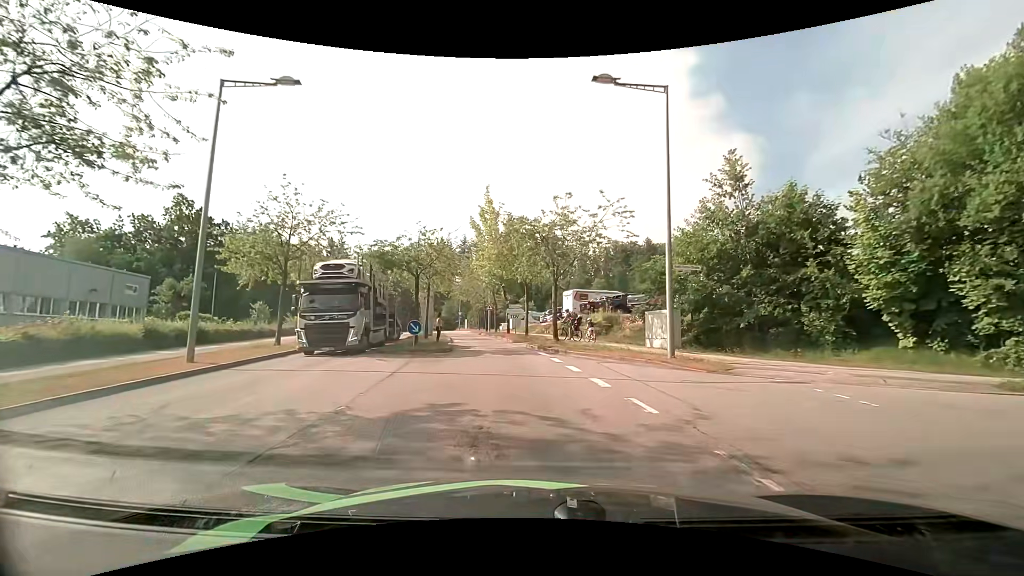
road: residential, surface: asphalt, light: Day
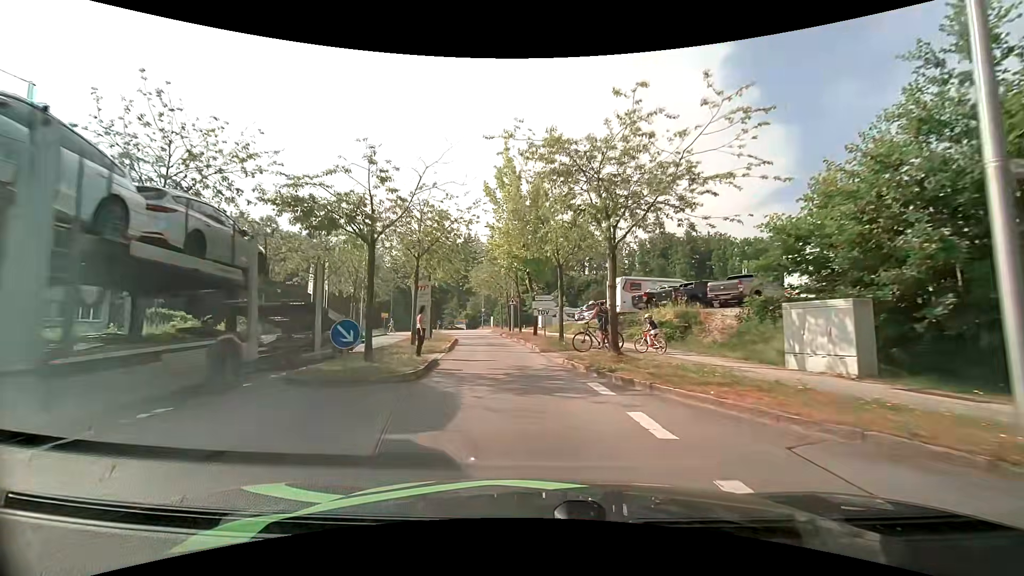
(-0.2, +10.2) m; -3°
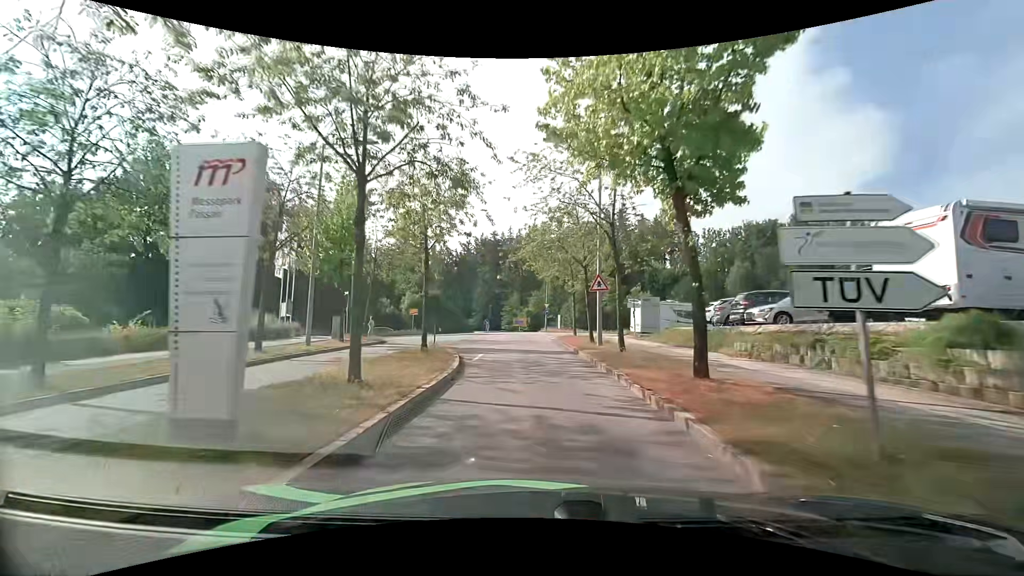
(-1.6, +20.6) m; -8°
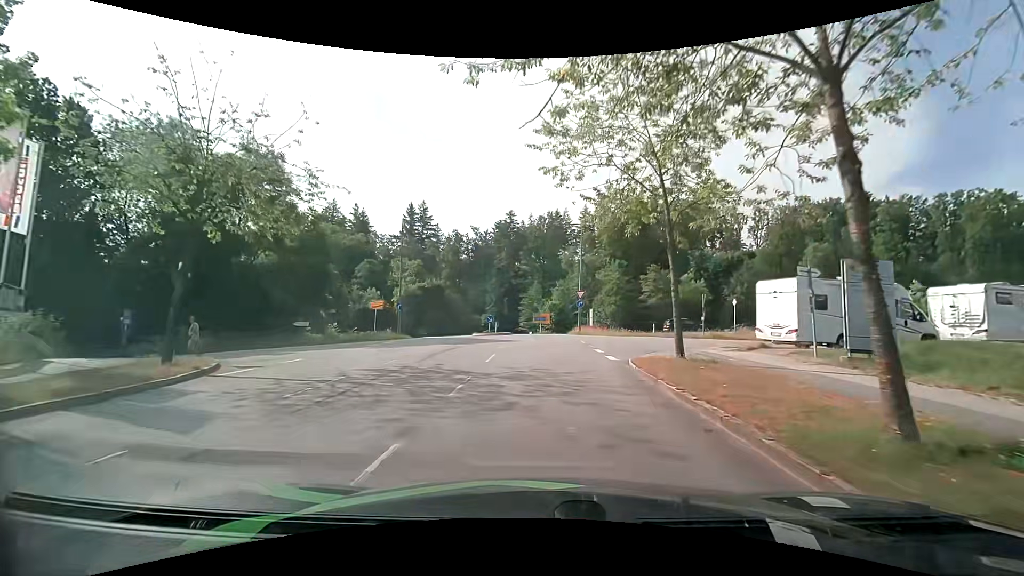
(-0.5, +19.1) m; -3°
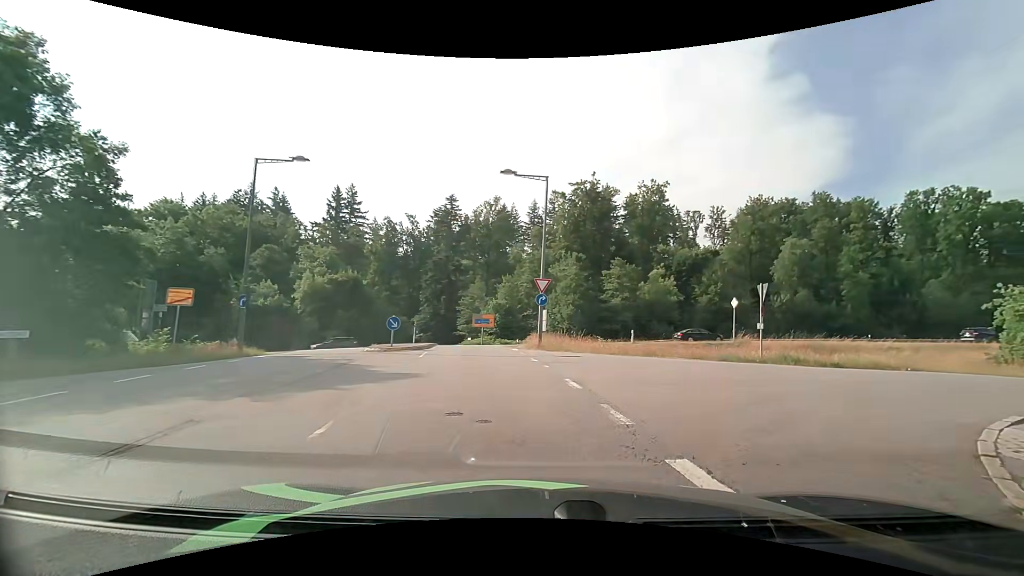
(+0.2, +14.4) m; +6°
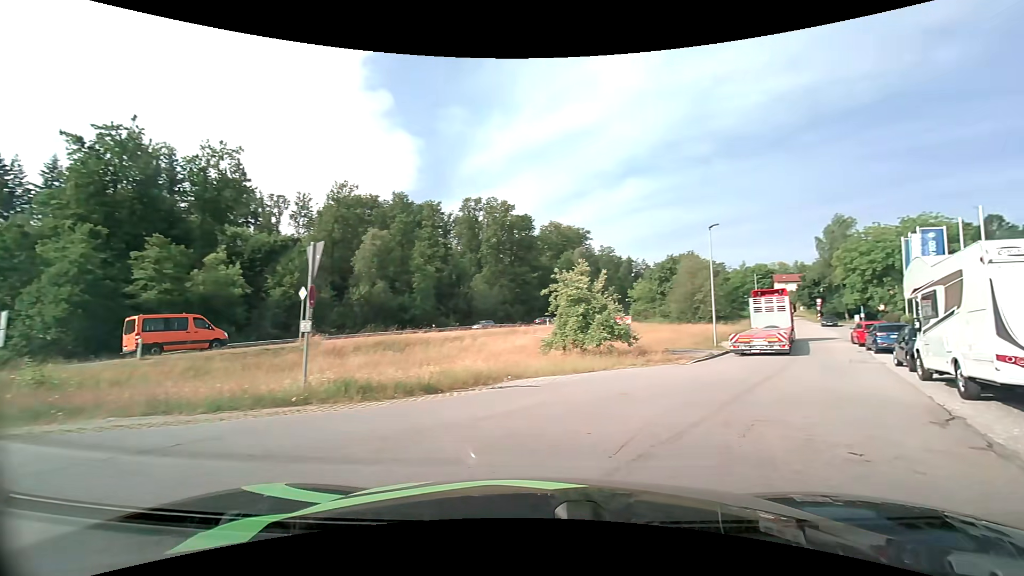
(+3.4, +9.7) m; +45°
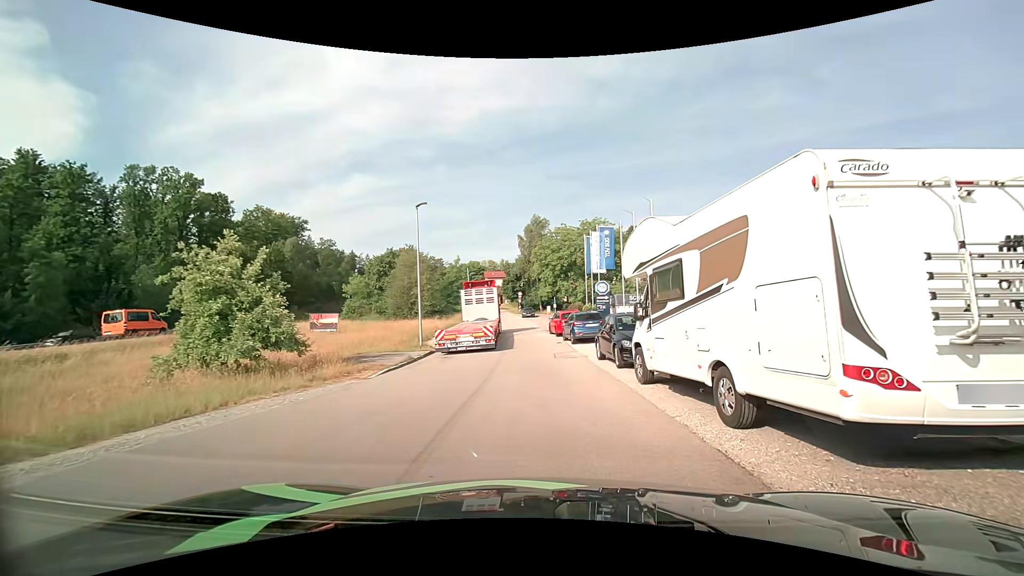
(+2.0, +6.3) m; +30°
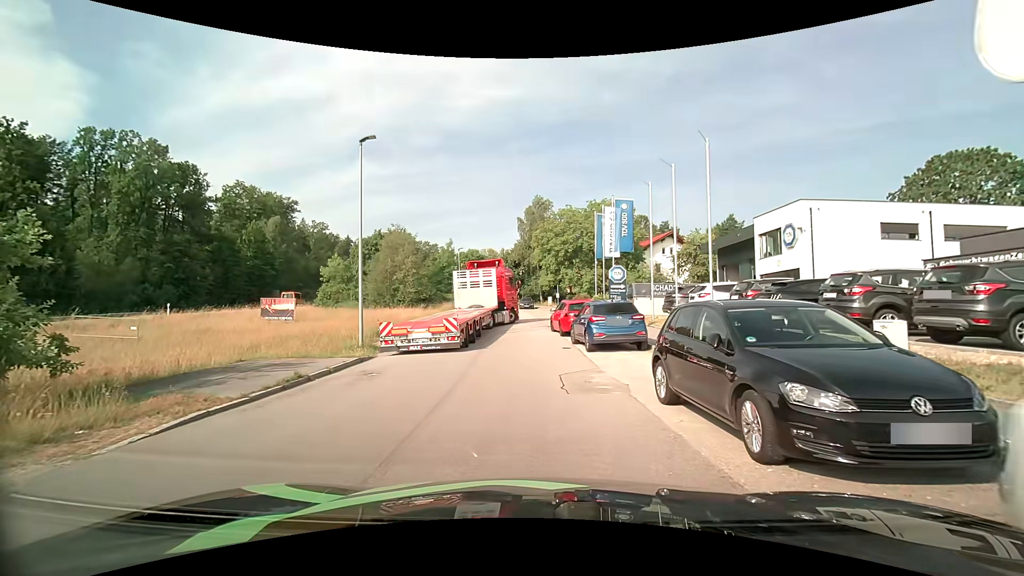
(+0.1, +8.7) m; -1°
